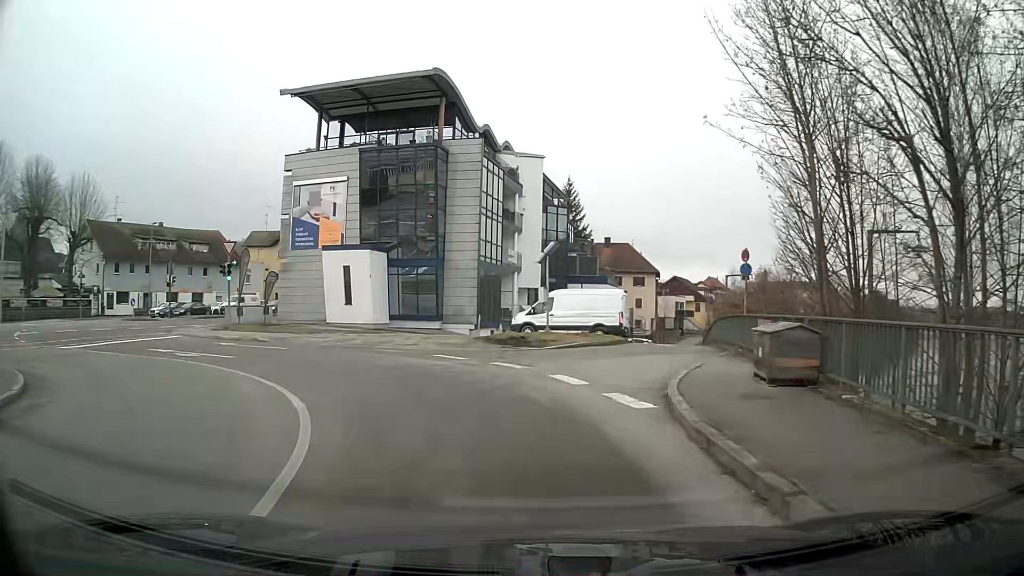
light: Day
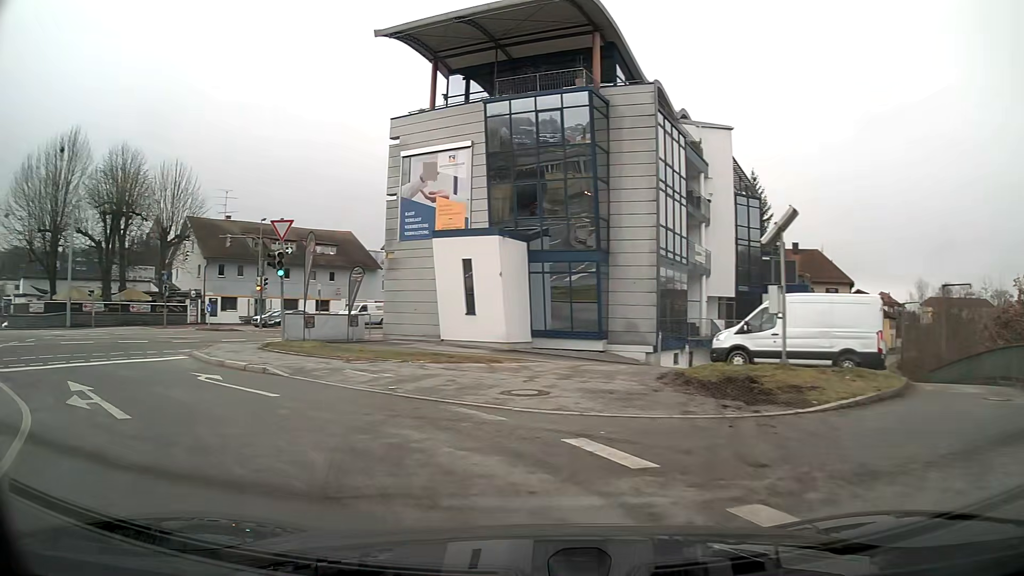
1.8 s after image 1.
(-1.2, +11.2) m; -19°
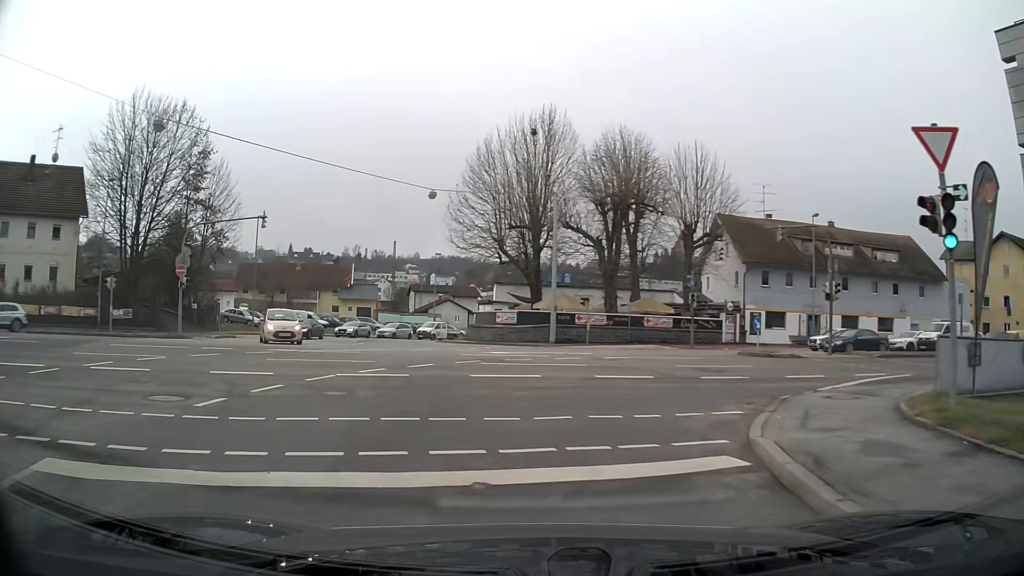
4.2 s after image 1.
(-5.1, +12.1) m; -41°
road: unclassified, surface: asphalt
(+1, +10) (+6, +18) (+15, +22) (+25, +25) (+34, +28) (+44, +31) (+54, +34) (+63, +36) (+73, +39) (+83, +41) m
